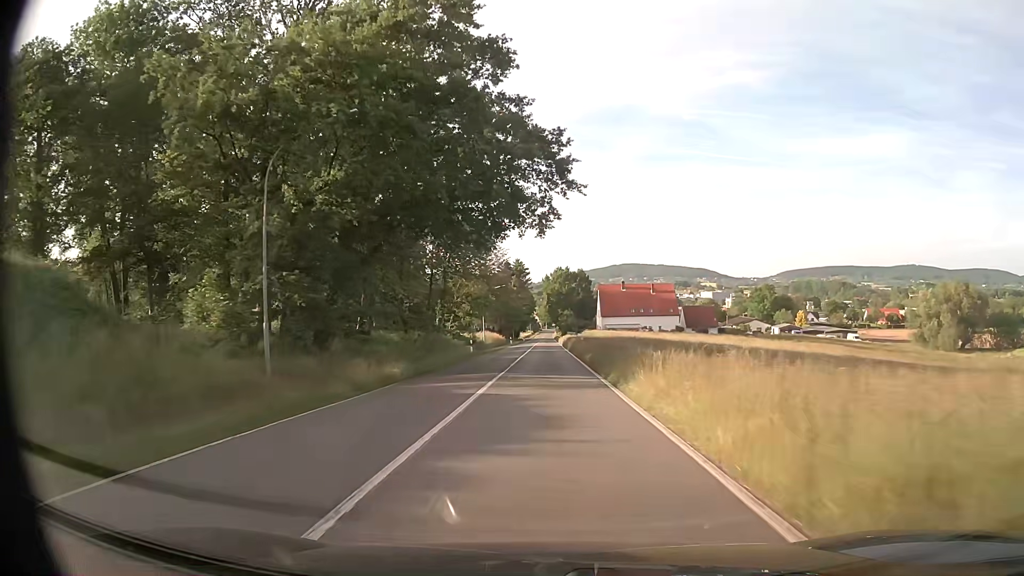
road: tertiary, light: Day
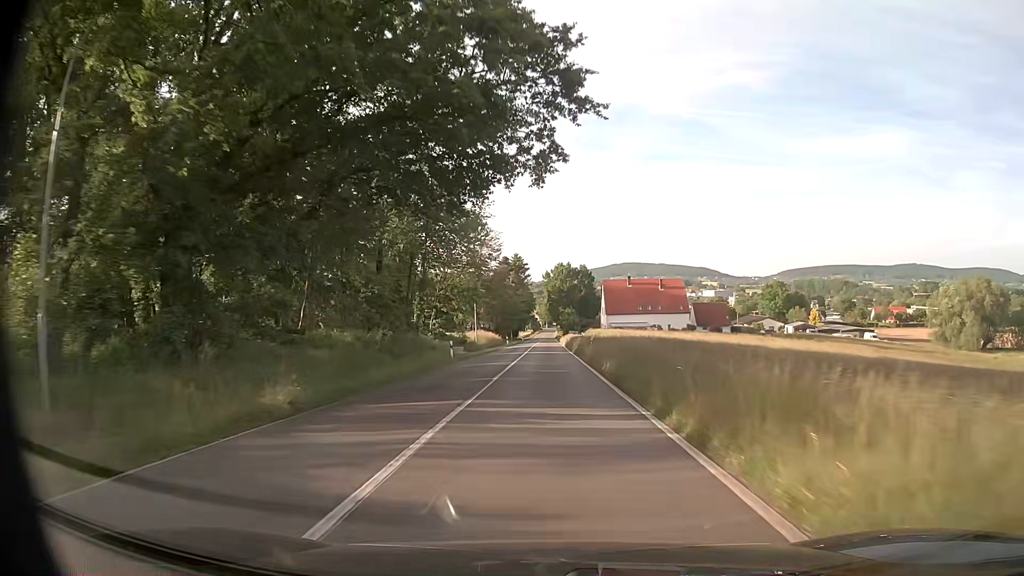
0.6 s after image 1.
(0.0, +9.9) m; 0°
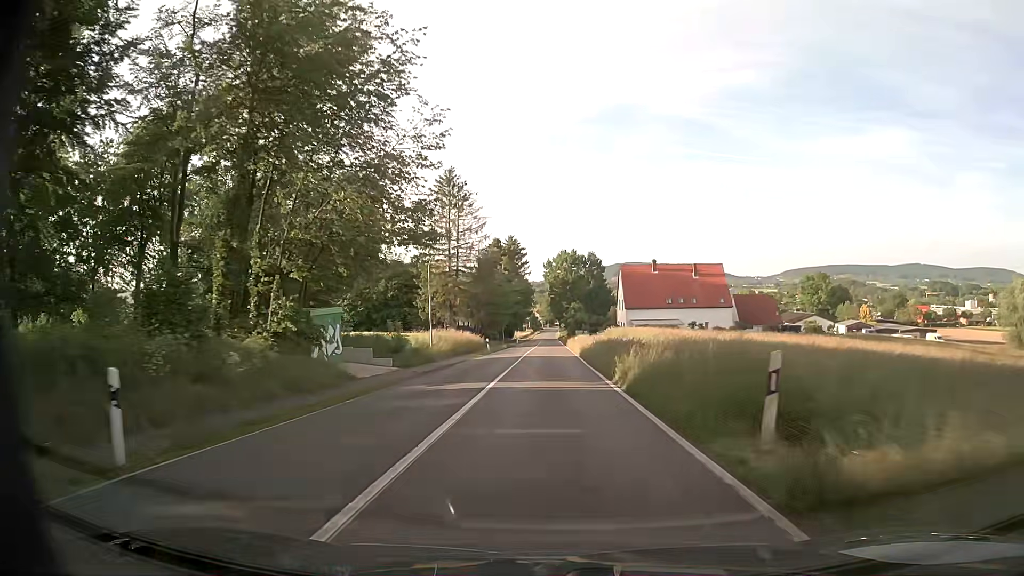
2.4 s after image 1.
(0.0, +29.8) m; 0°
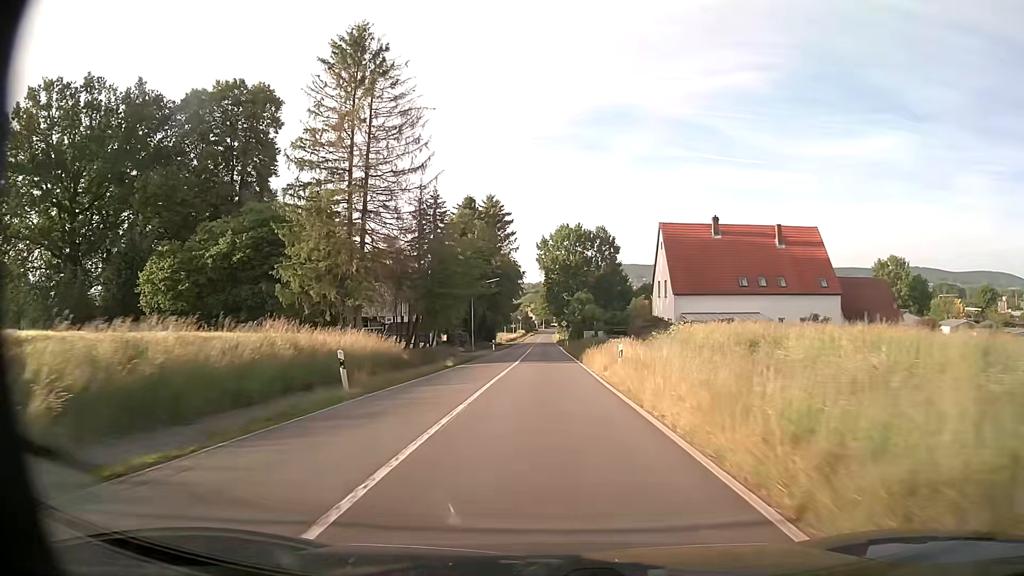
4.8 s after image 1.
(+0.2, +40.1) m; 0°
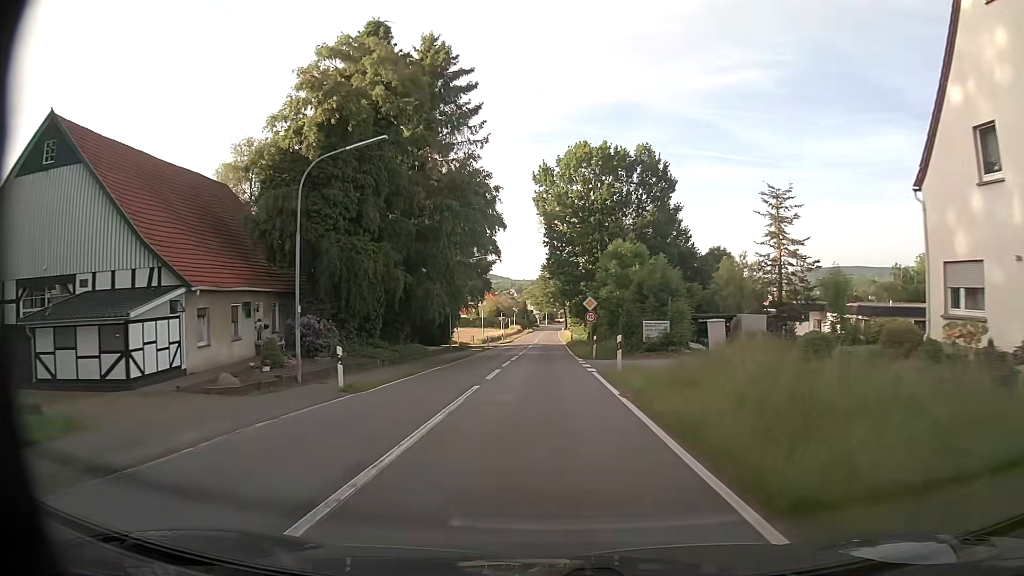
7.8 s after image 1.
(+0.1, +50.6) m; -1°
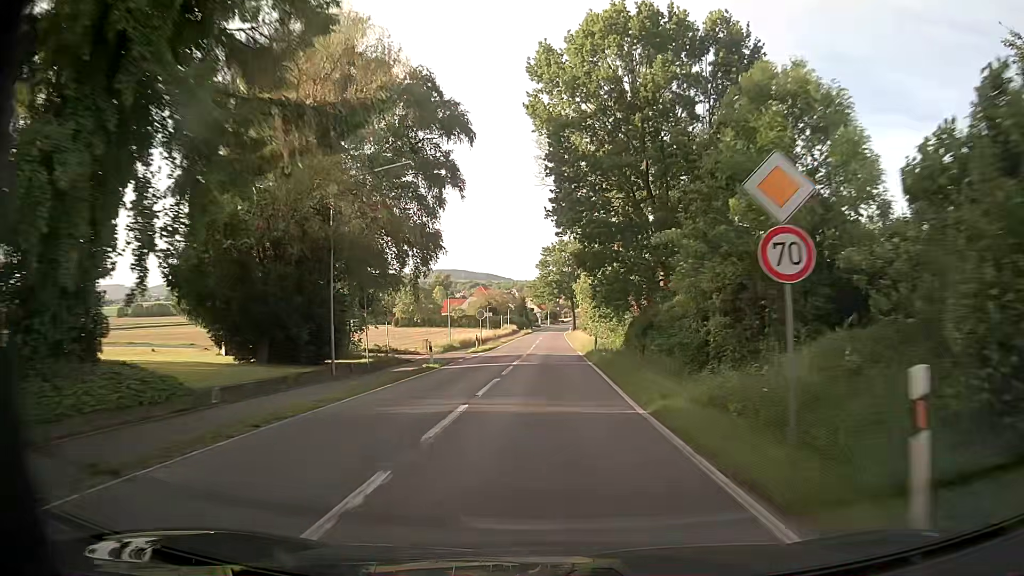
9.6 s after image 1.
(+0.2, +30.5) m; 0°
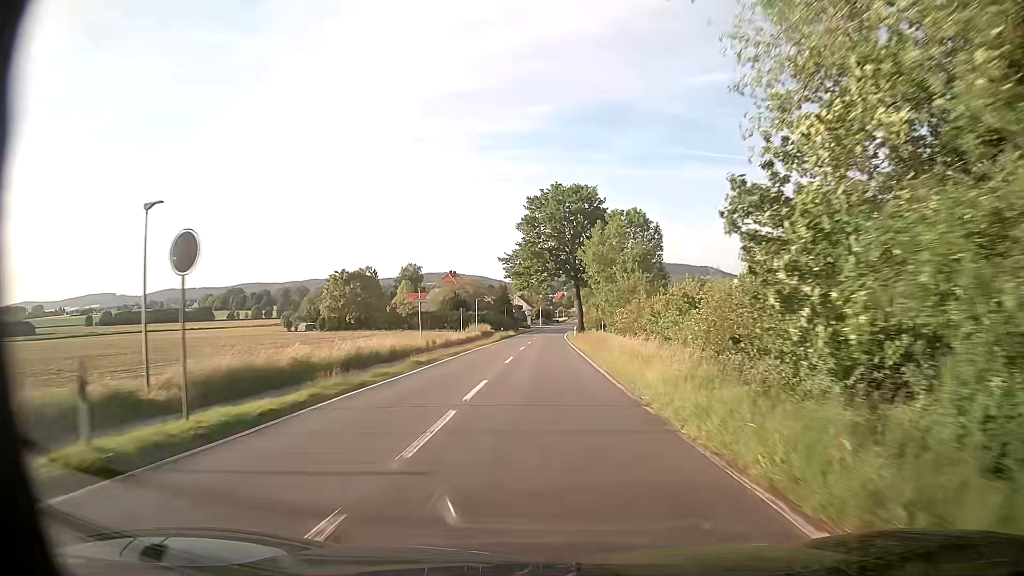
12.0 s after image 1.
(+0.2, +40.8) m; +1°
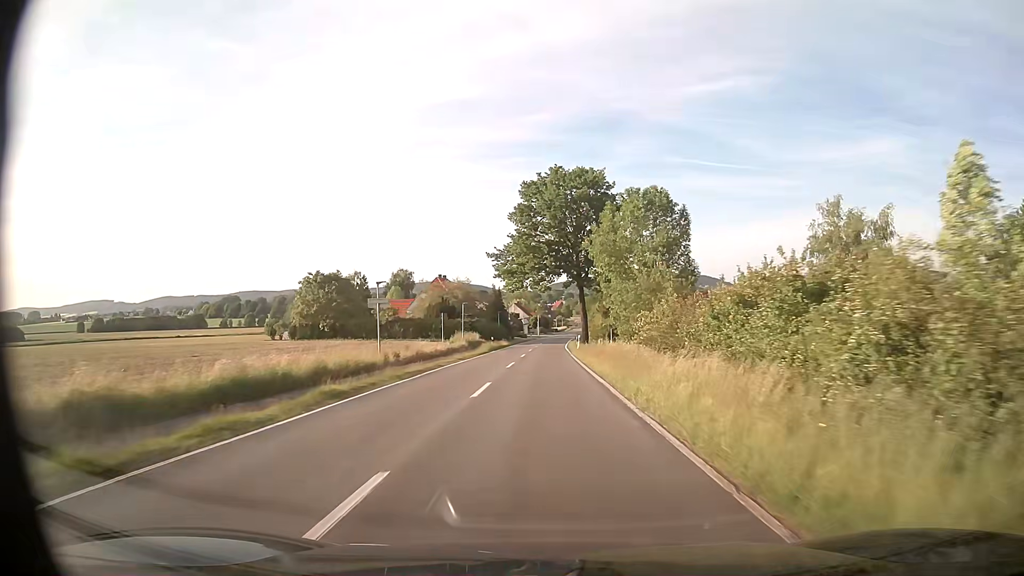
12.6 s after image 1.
(-0.1, +10.3) m; 0°
(0, +10) (0, +20) (0, +30) (0, +40) (0, +50) (0, +60) (0, +70) (0, +80) (+1, +90) (+1, +100) m
